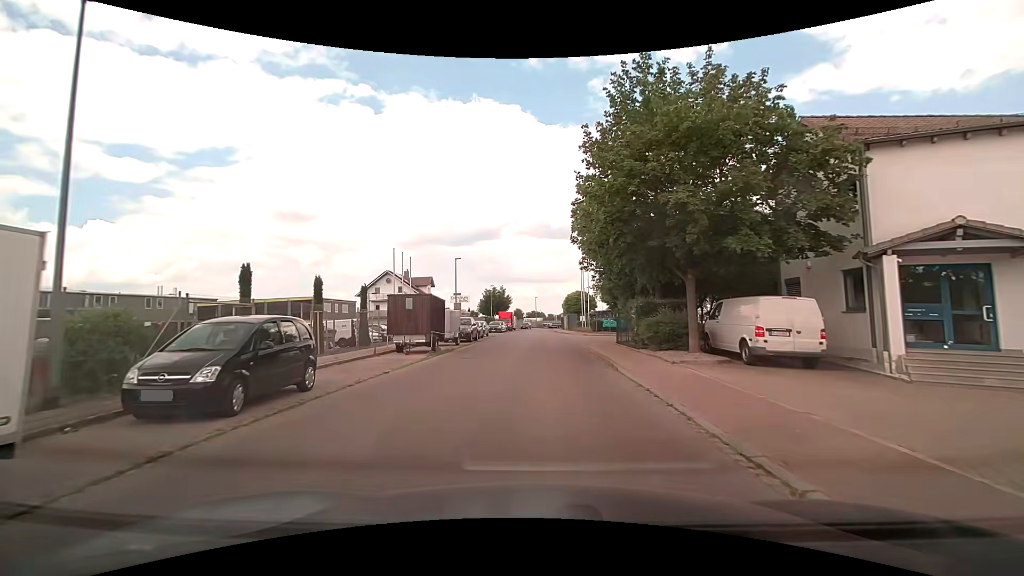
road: residential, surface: asphalt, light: Day
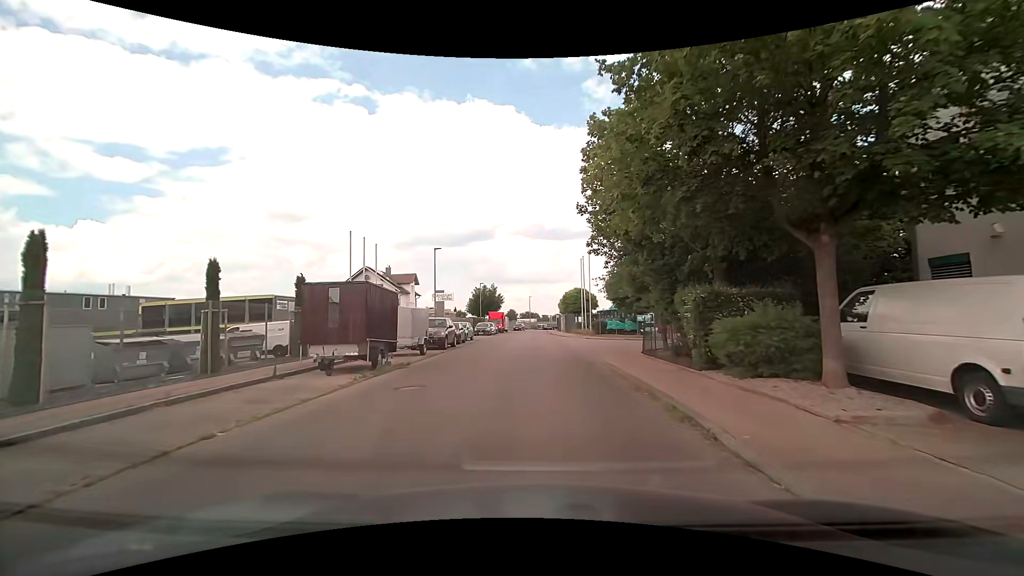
(-0.1, +7.6) m; -1°
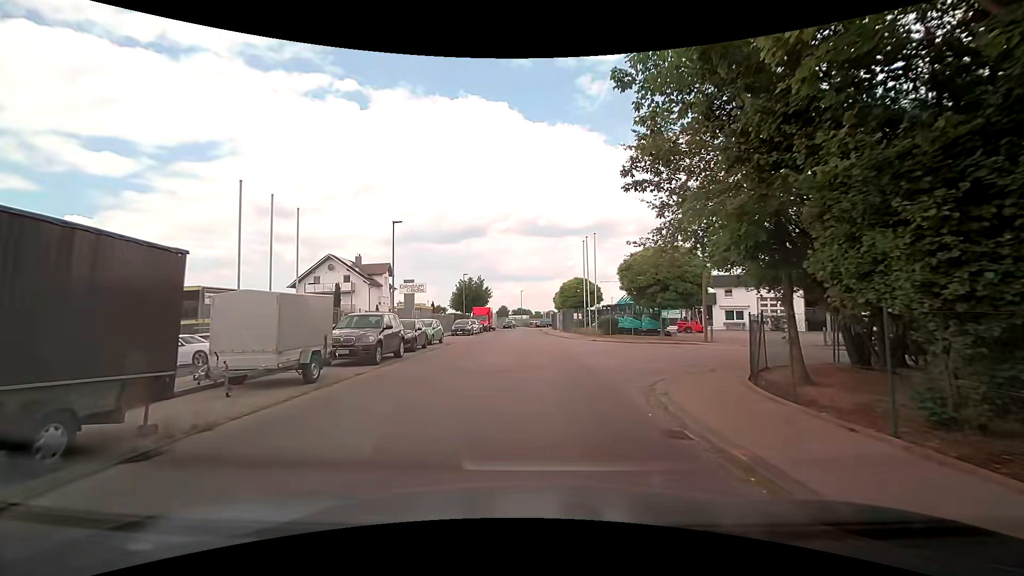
(0.0, +10.4) m; +1°
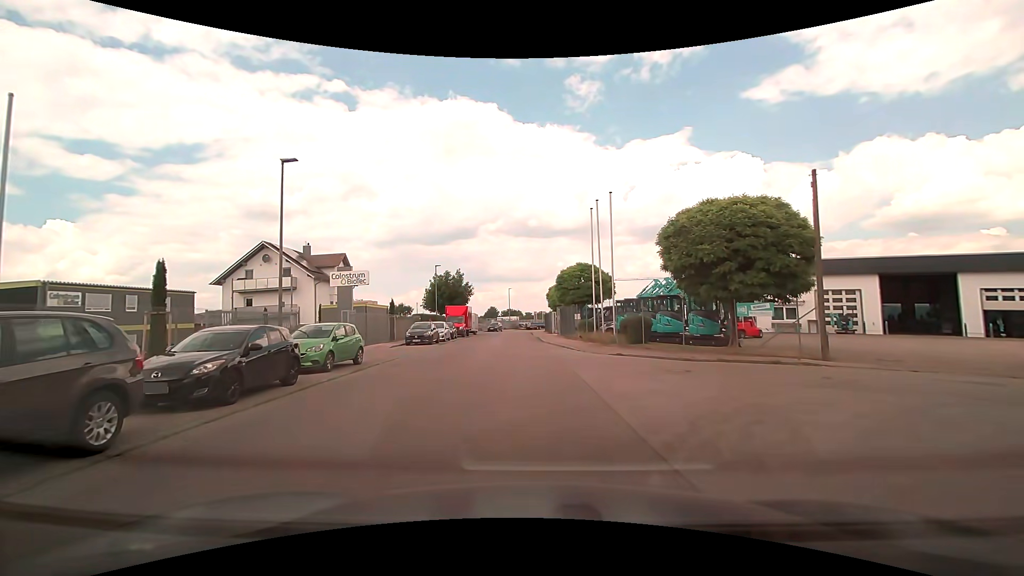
(+0.2, +12.9) m; +2°
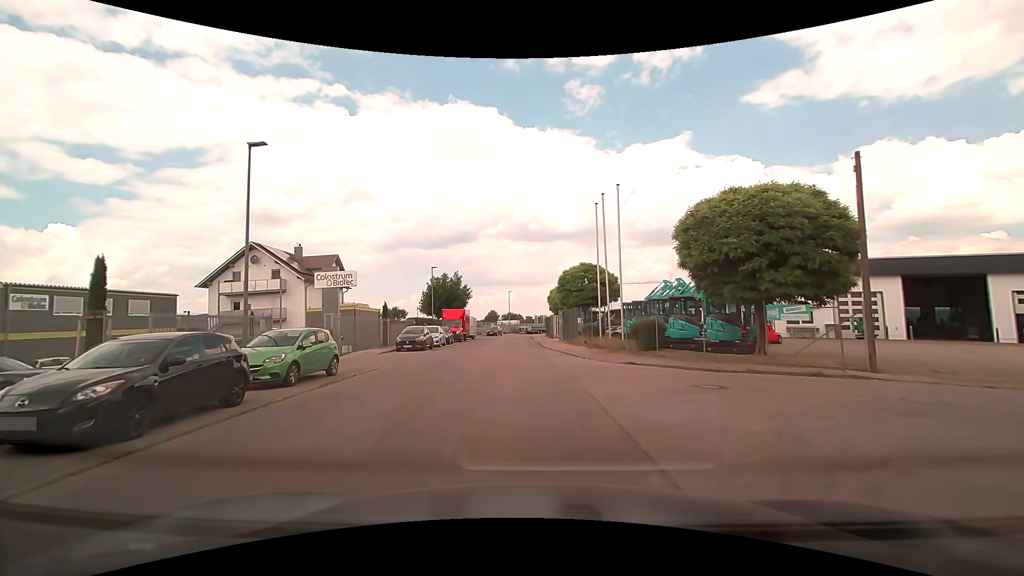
(0.0, +2.3) m; +1°
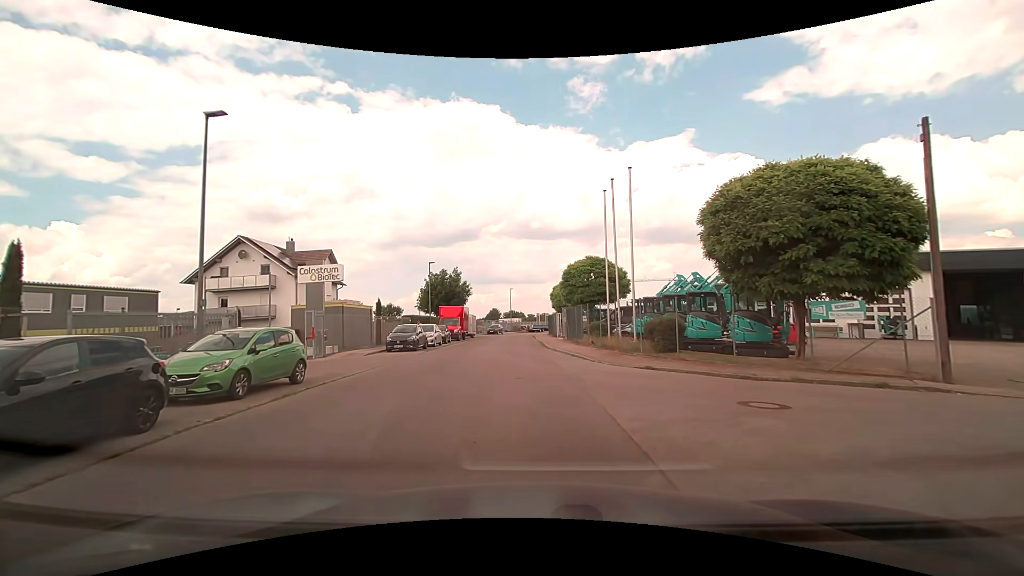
(-0.1, +2.4) m; -1°
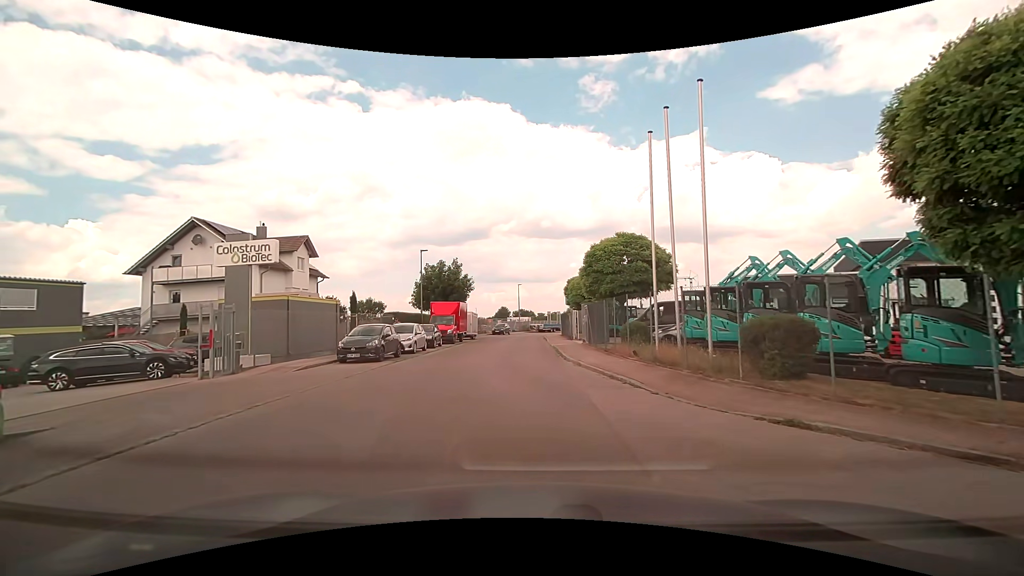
(-0.1, +8.1) m; -1°
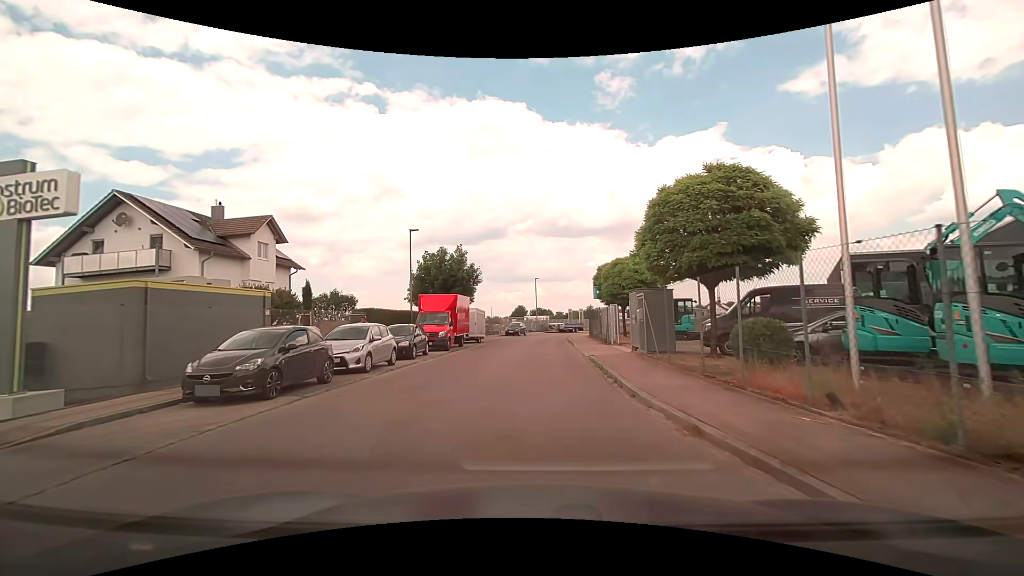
(-0.3, +9.6) m; -2°
(0, +10) (0, +20) (0, +30) (+1, +40) (+1, +50) (+4, +60) (+7, +69) (+12, +78) (+18, +86) (+24, +93) m
